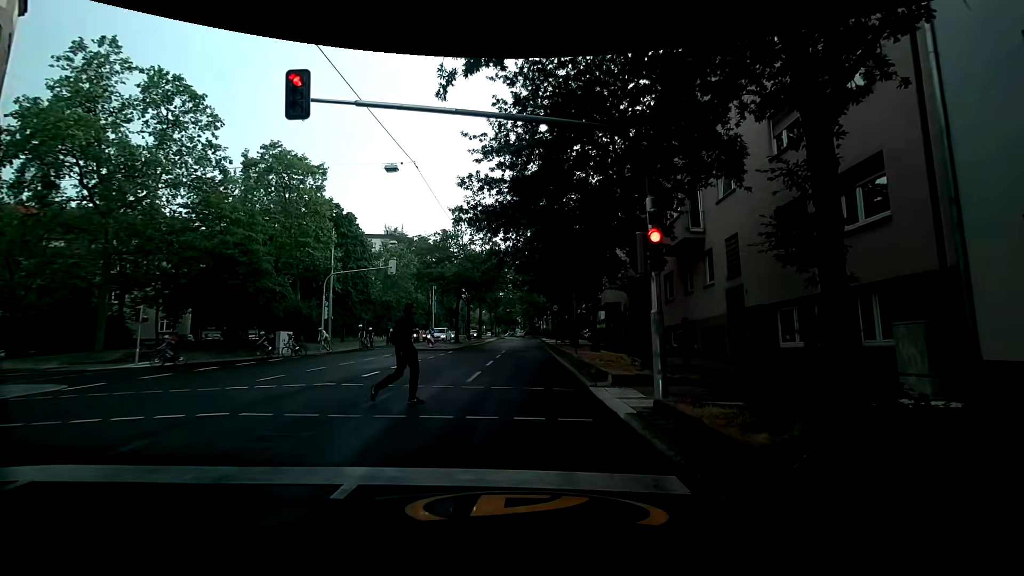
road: secondary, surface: asphalt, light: Day
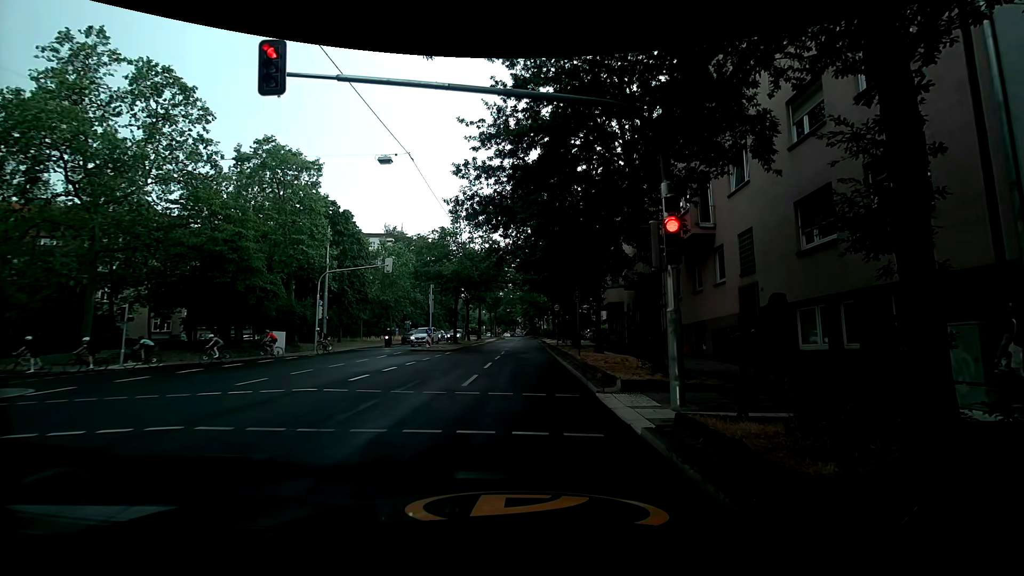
(0.0, +1.1) m; 0°
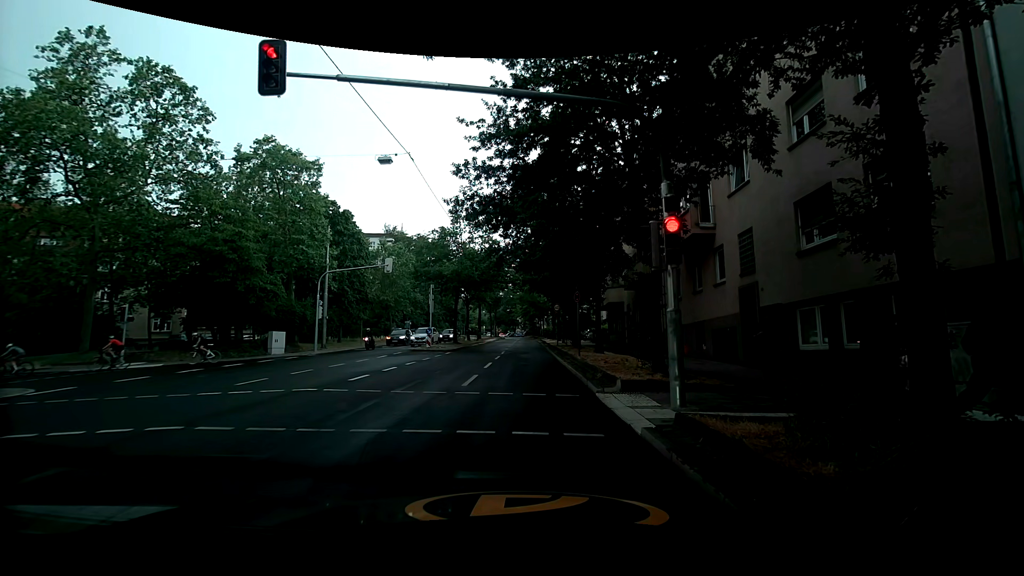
(0.0, 0.0) m; 0°
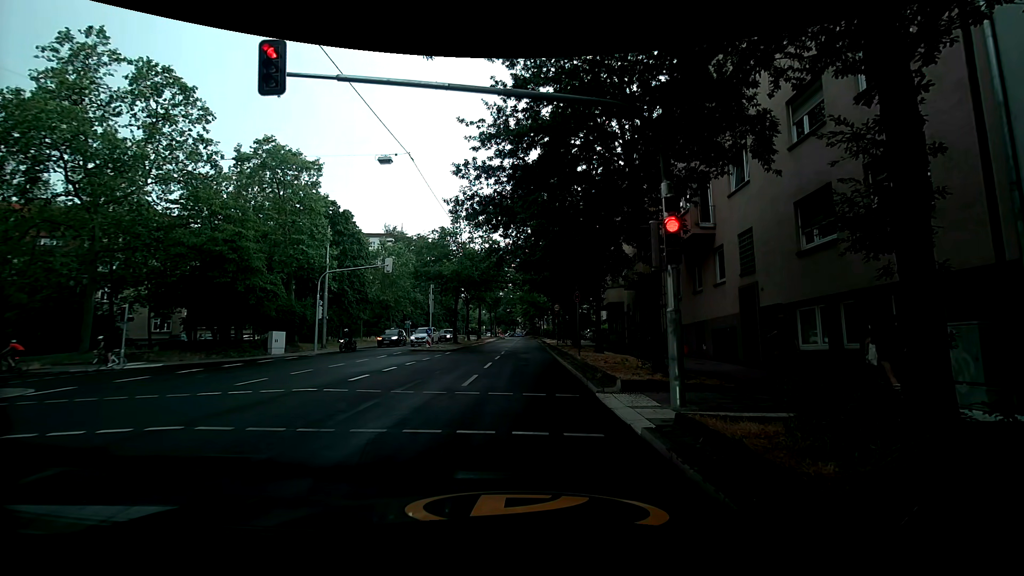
(0.0, 0.0) m; 0°
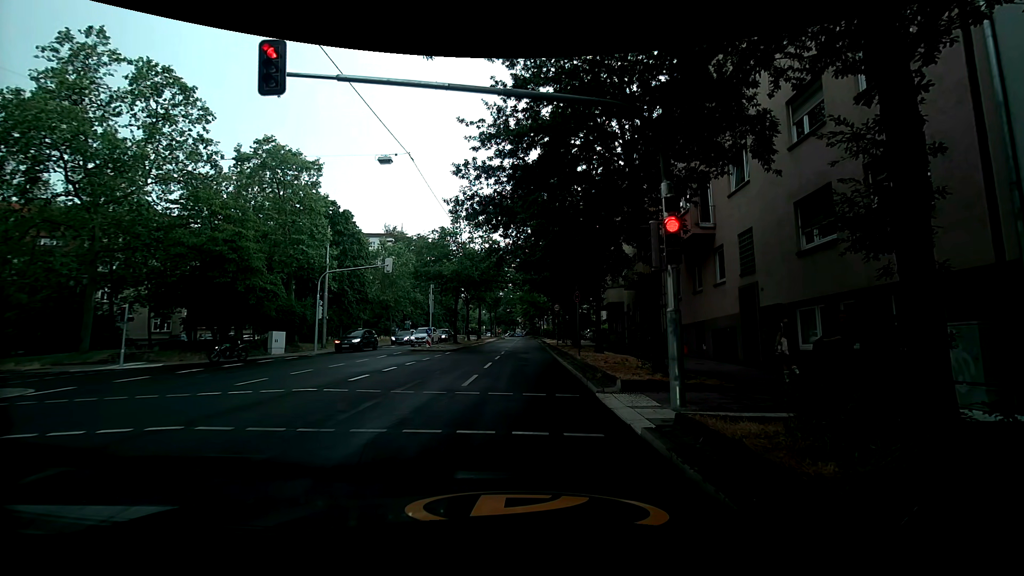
(0.0, 0.0) m; 0°
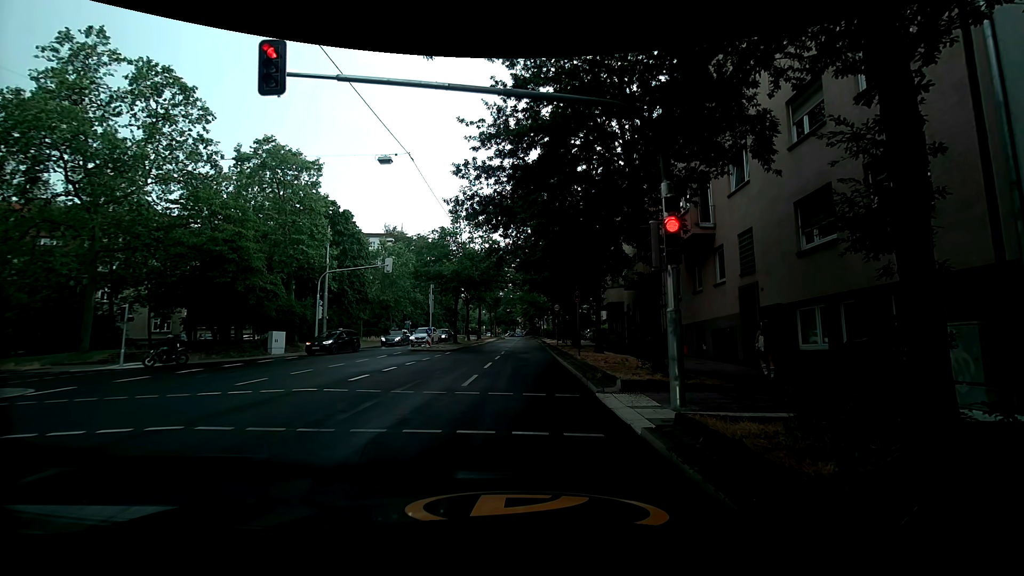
(0.0, 0.0) m; 0°
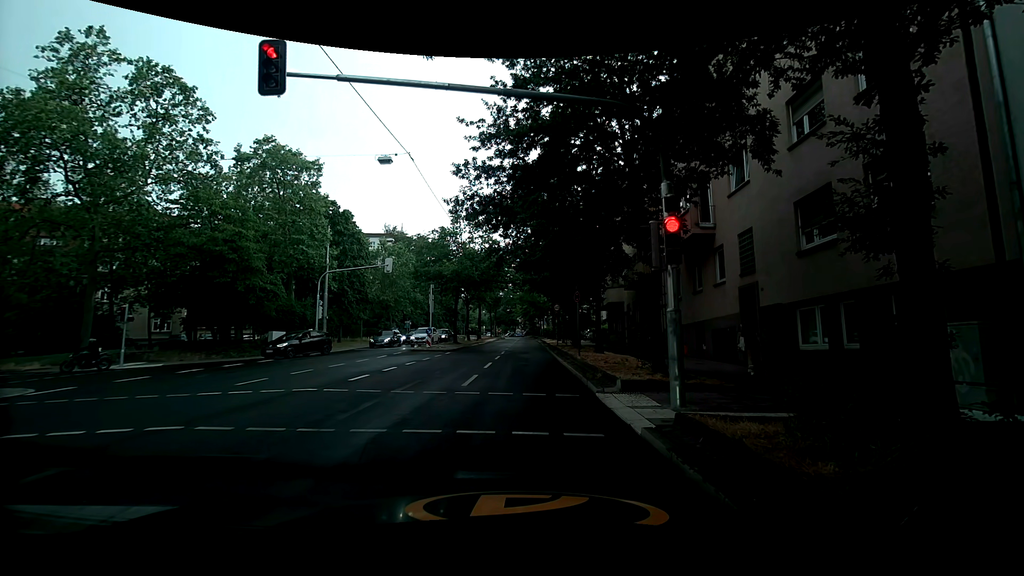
(0.0, 0.0) m; 0°
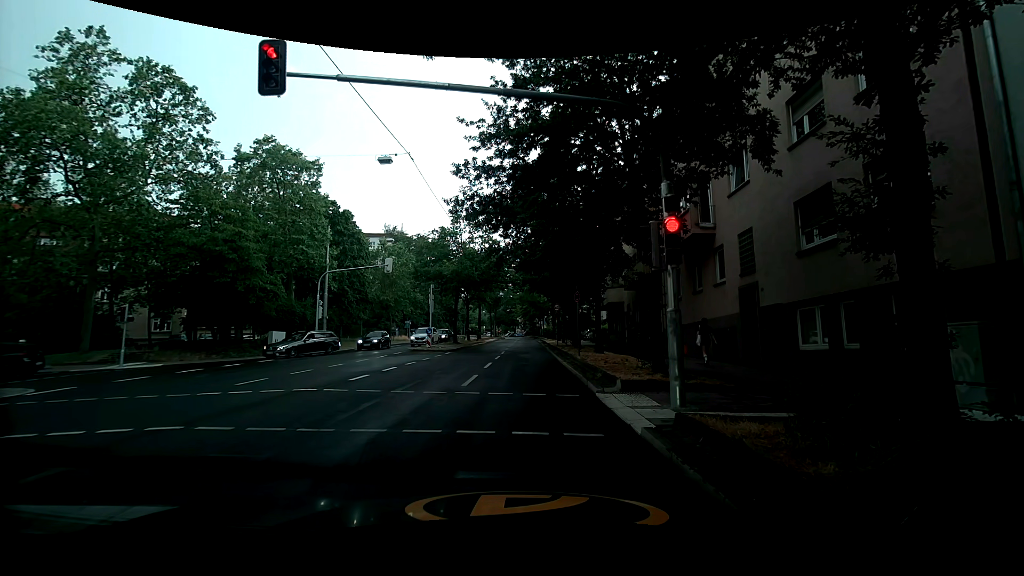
(0.0, 0.0) m; 0°
